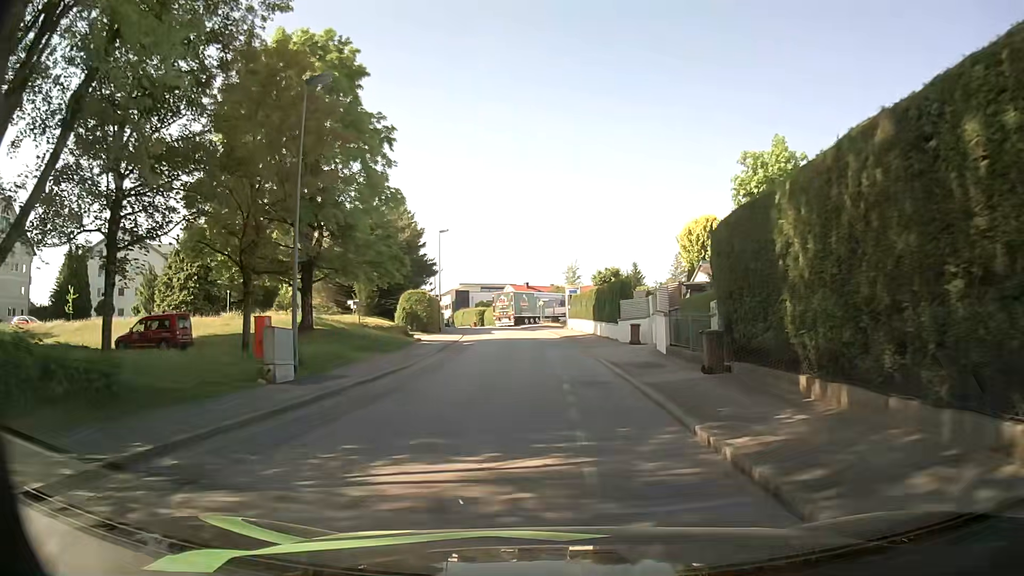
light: Day
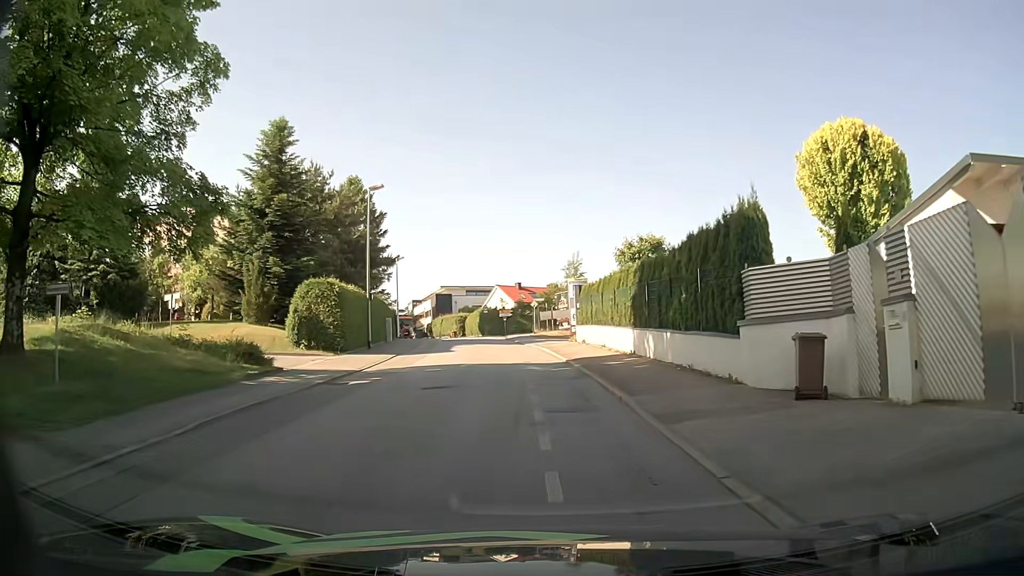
(+0.2, +20.4) m; 0°
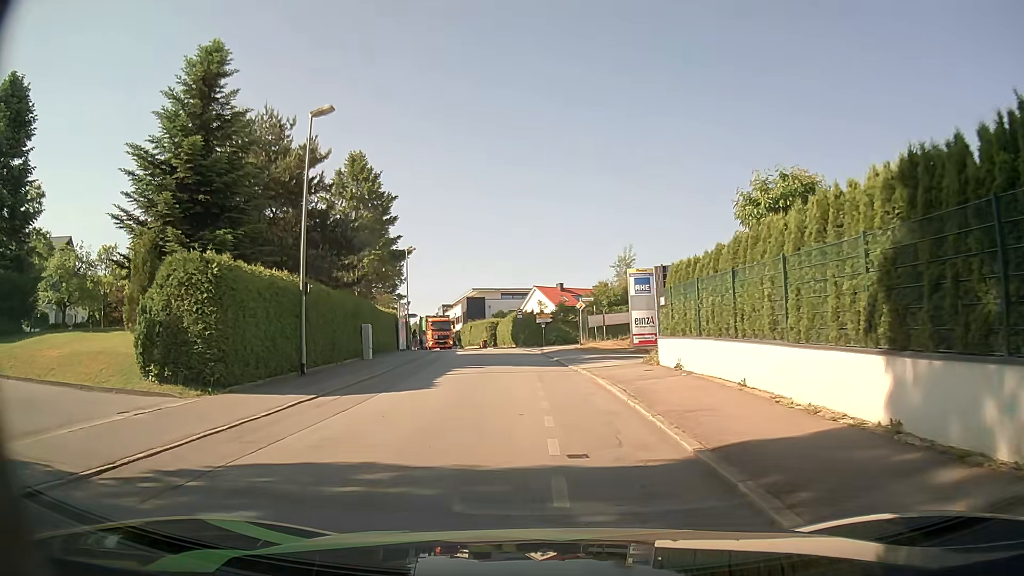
(-0.4, +13.9) m; -3°
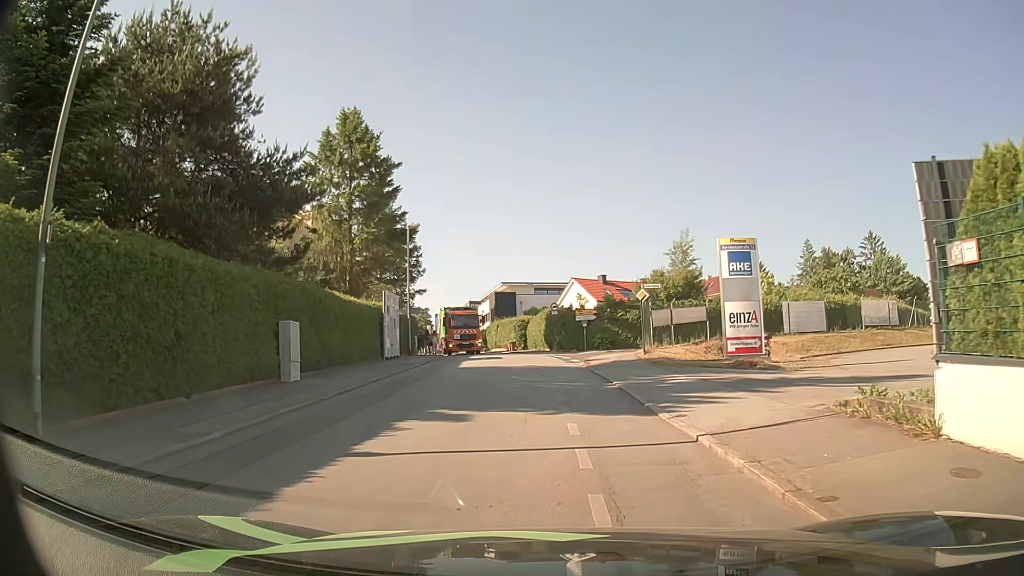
(-0.4, +12.5) m; -3°
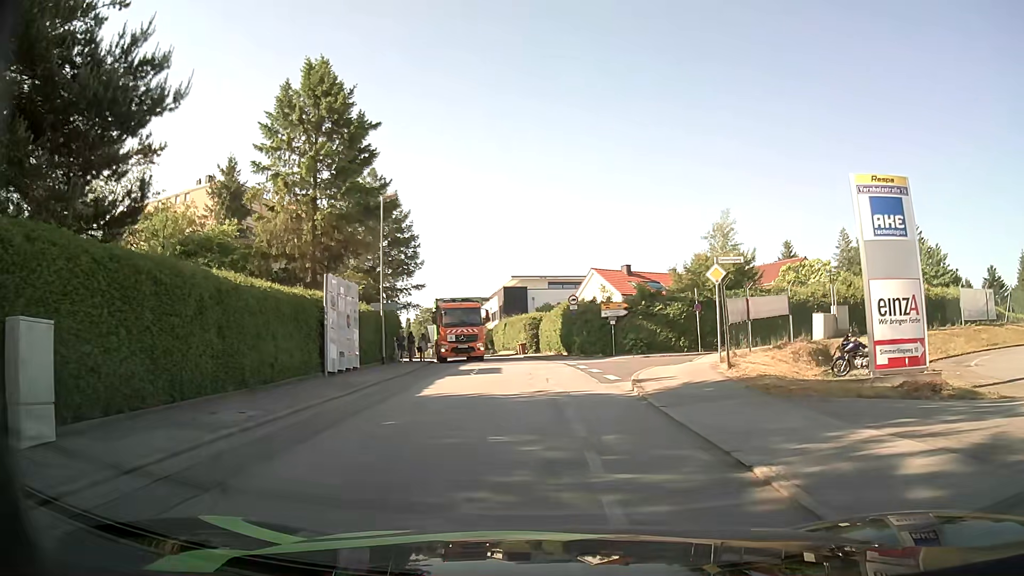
(-0.2, +10.4) m; -1°
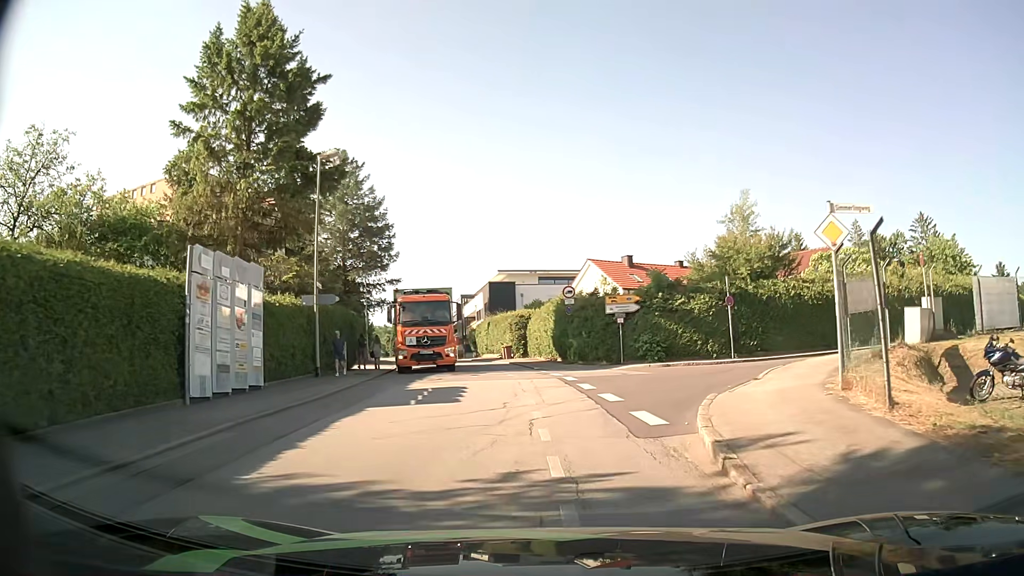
(+0.1, +8.1) m; 0°
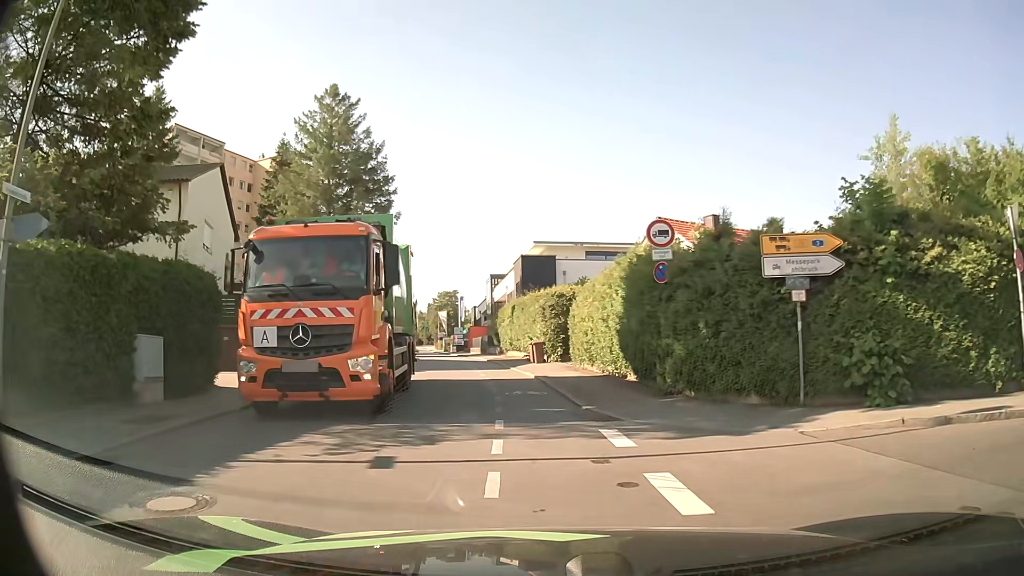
(-0.3, +16.8) m; -4°
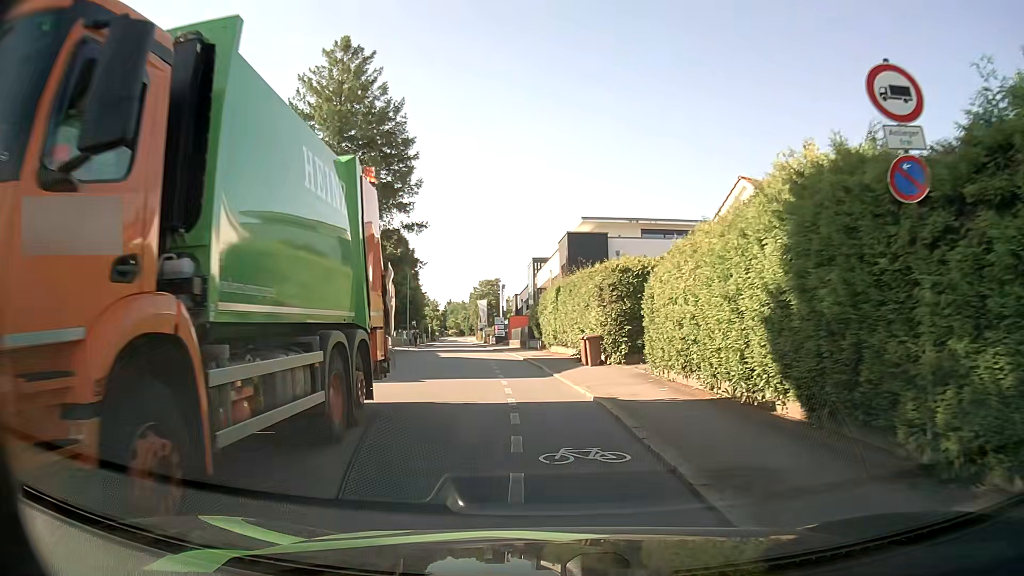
(-0.3, +8.3) m; -4°
(0, +10) (-1, +20) (-3, +30) (-4, +40) (-5, +50) (-7, +60) (-8, +69) (-9, +79) (-11, +89) (-12, +99) m
